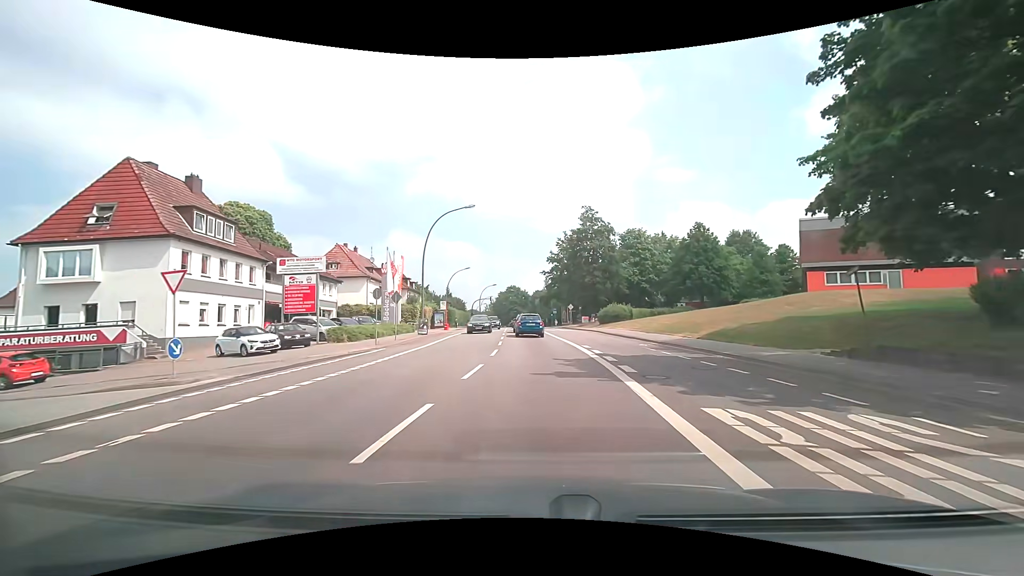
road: secondary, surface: asphalt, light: Day
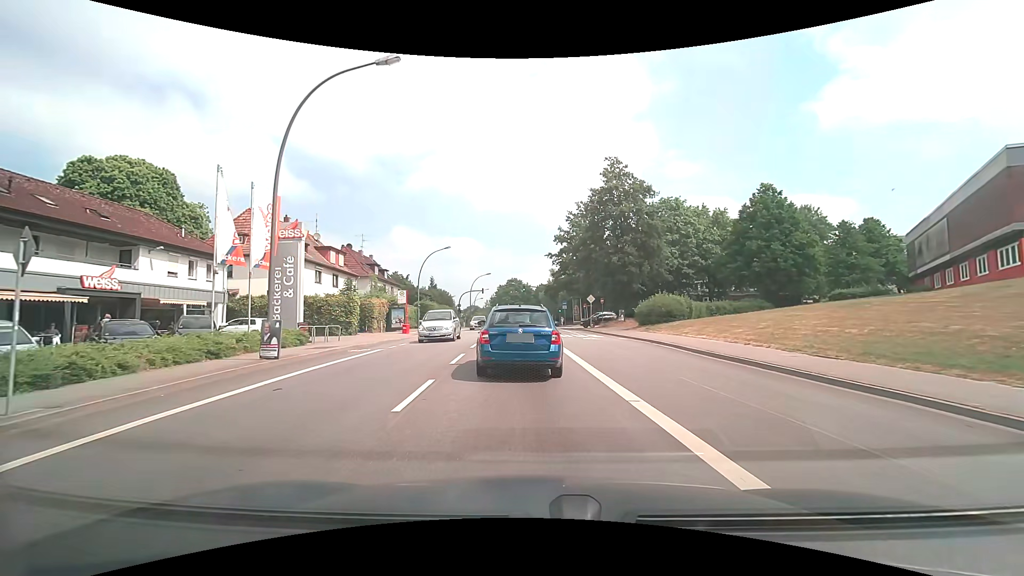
(+0.1, +21.4) m; 0°
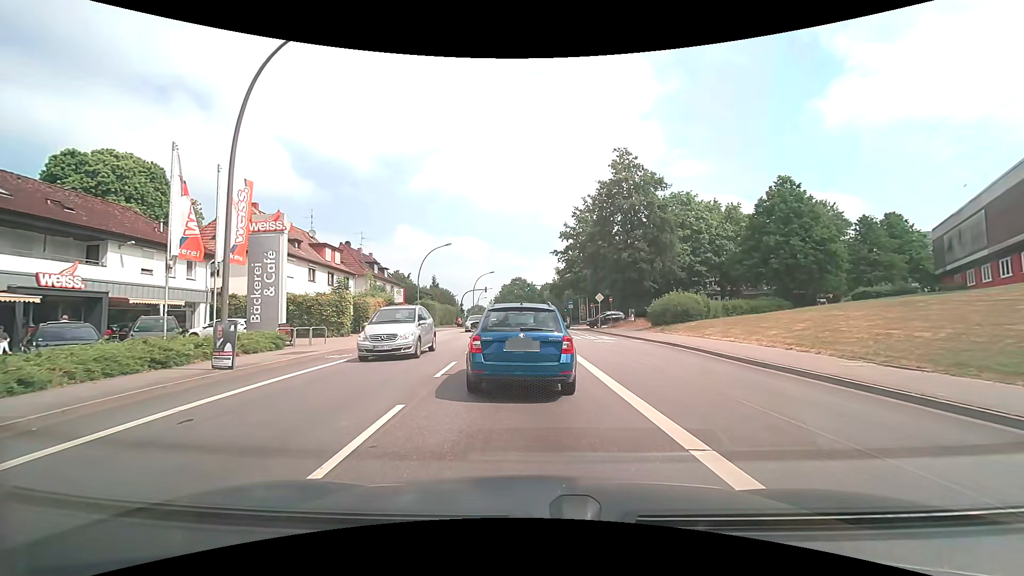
(0.0, +2.5) m; 0°
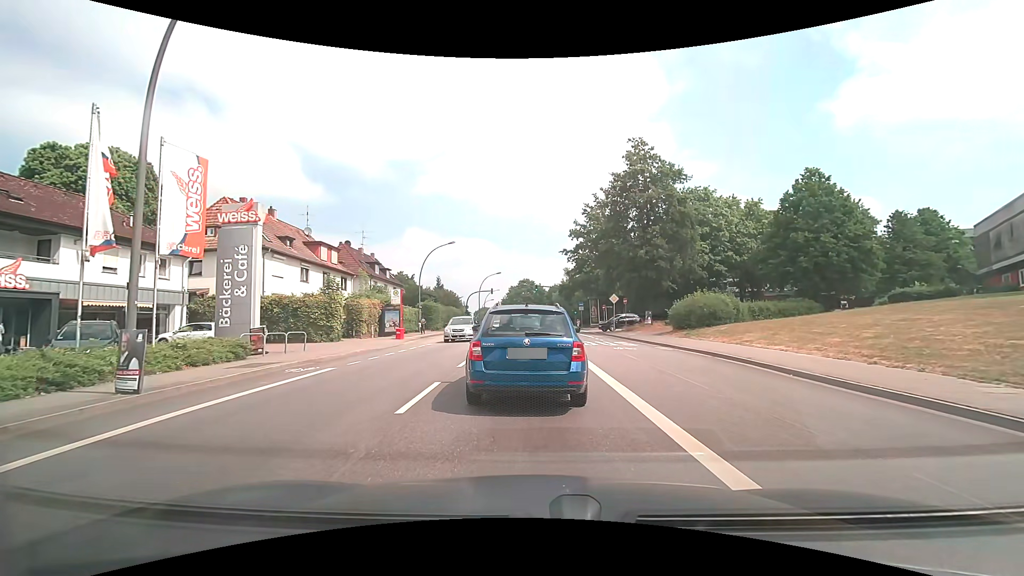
(-0.1, +3.3) m; 0°
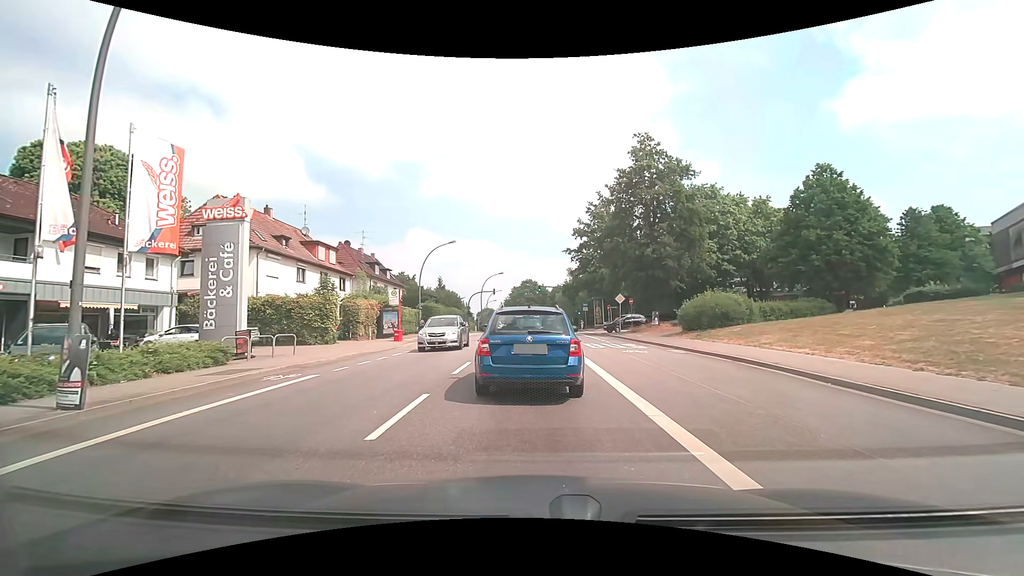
(0.0, +1.3) m; -2°
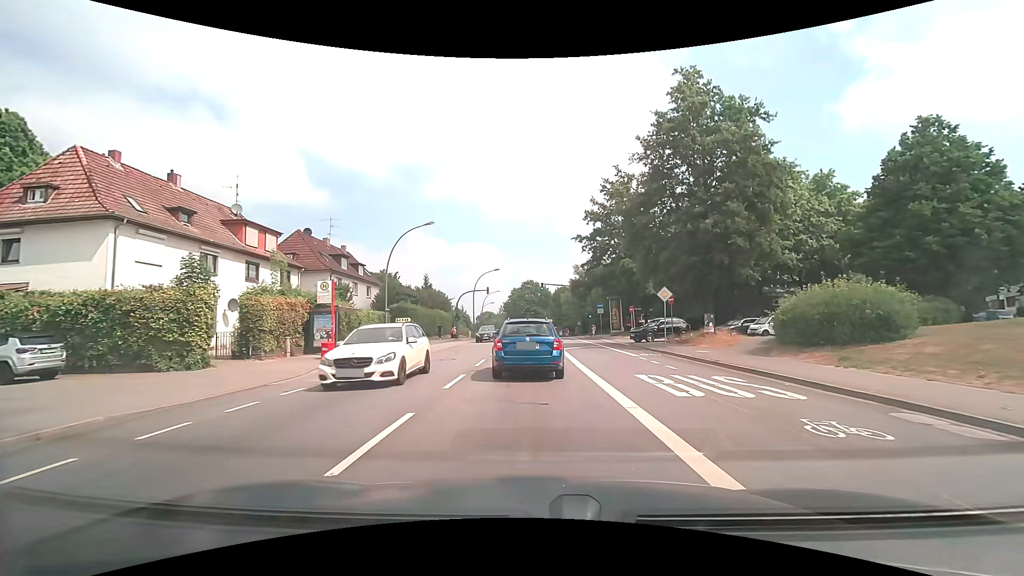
(+0.2, +13.3) m; +1°
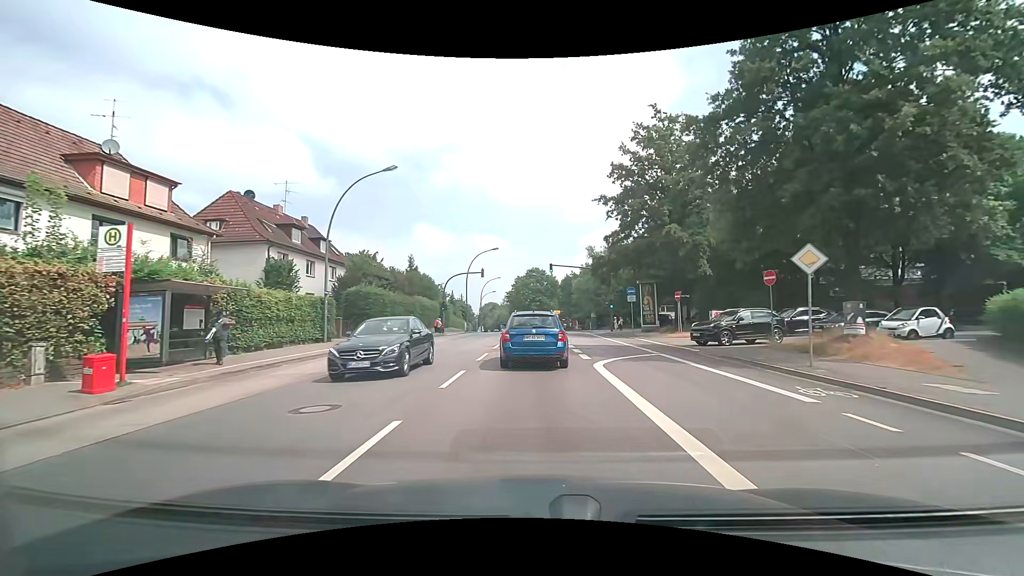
(-0.1, +13.2) m; -1°
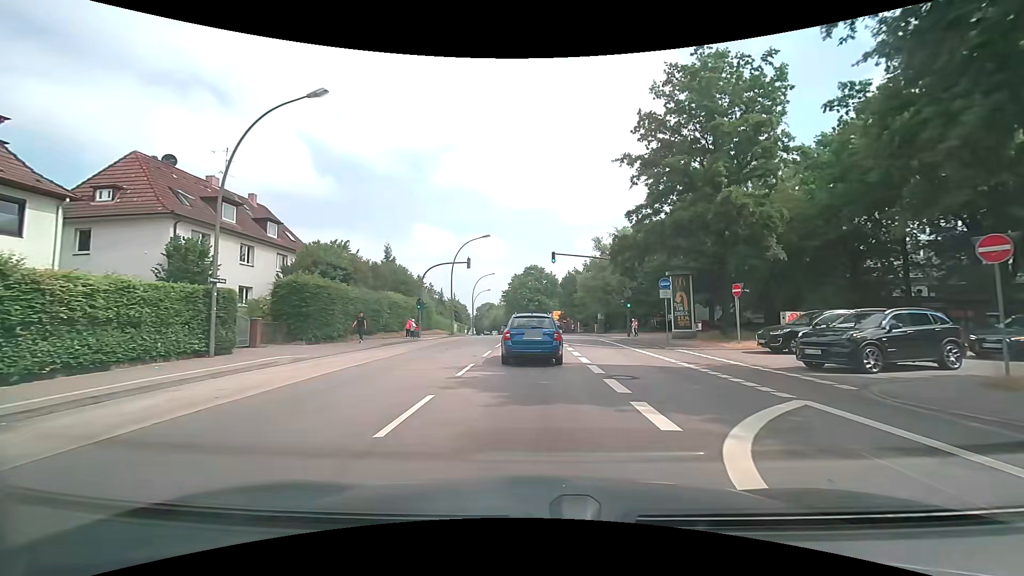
(0.0, +9.8) m; 0°
(0, +10) (0, +20) (0, +30) (0, +40) (0, +50) (0, +60) (-1, +70) (-1, +80) (-2, +90) (-4, +100) m
